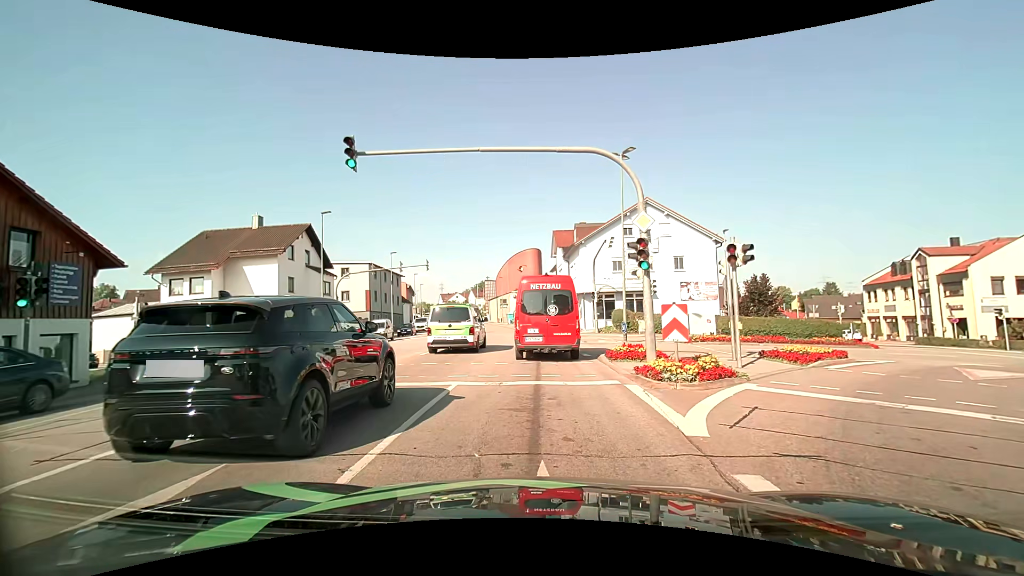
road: tertiary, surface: asphalt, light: Day
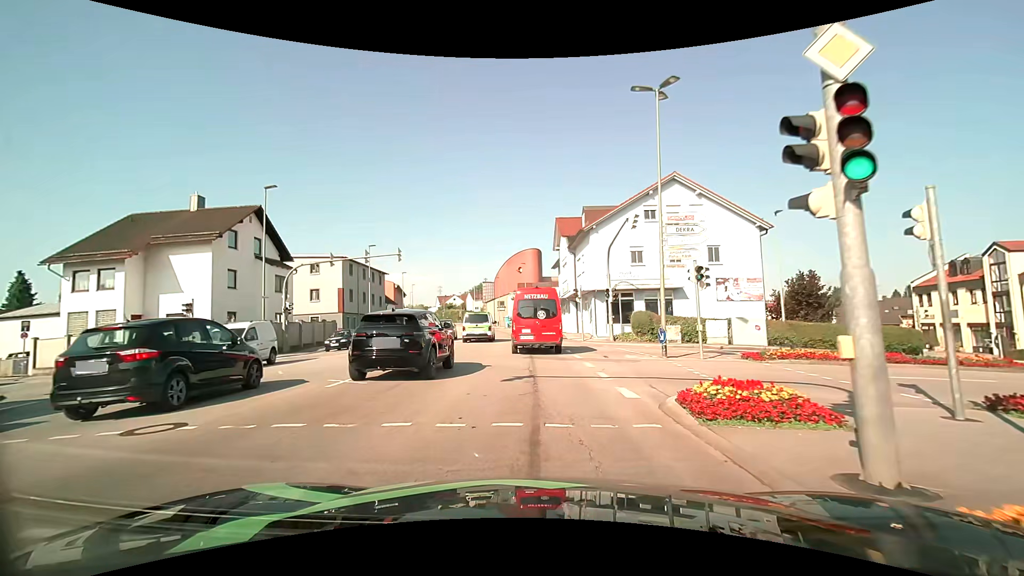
(-0.2, +8.7) m; -2°
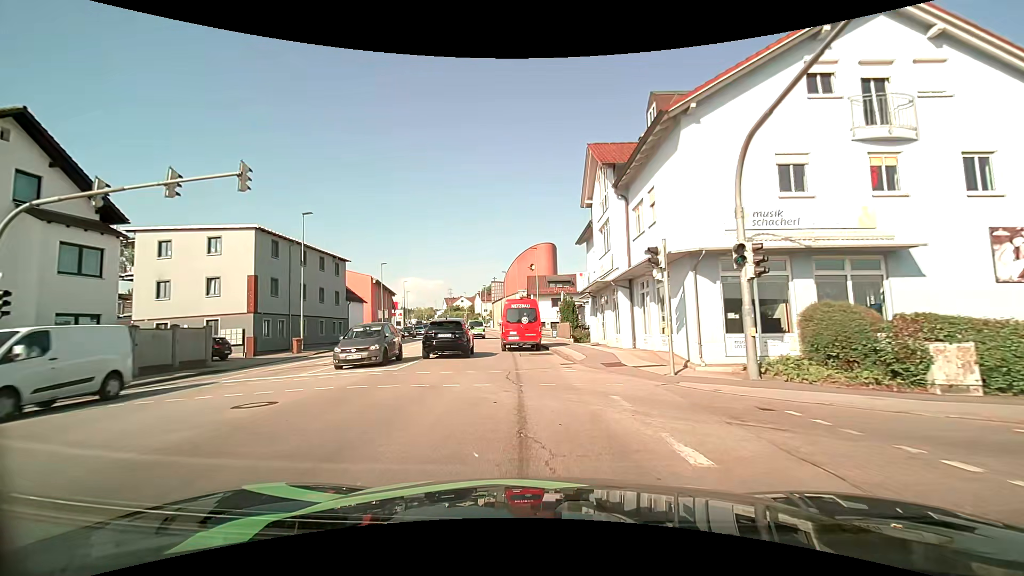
(0.0, +19.2) m; -2°
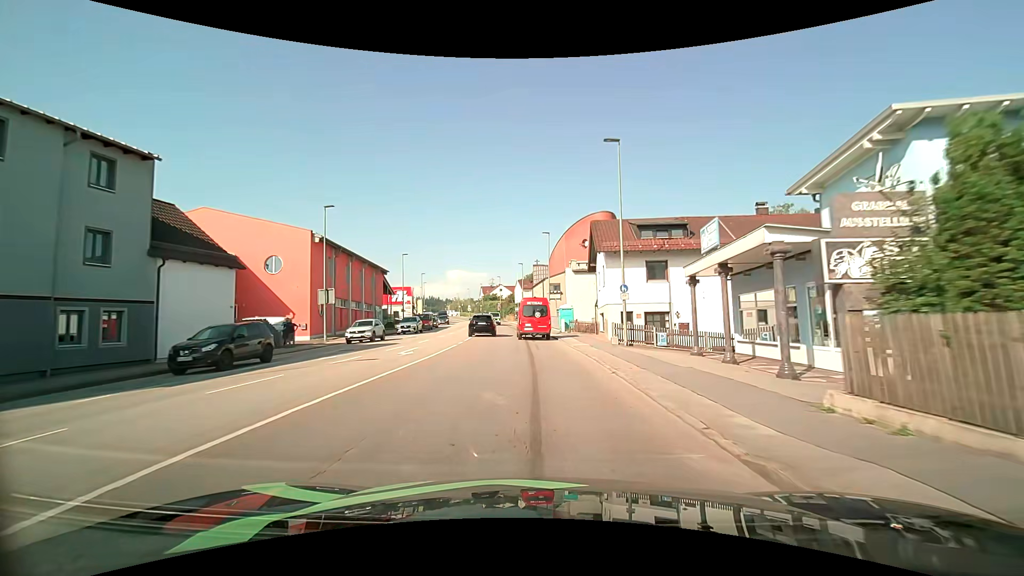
(-1.4, +32.2) m; -4°
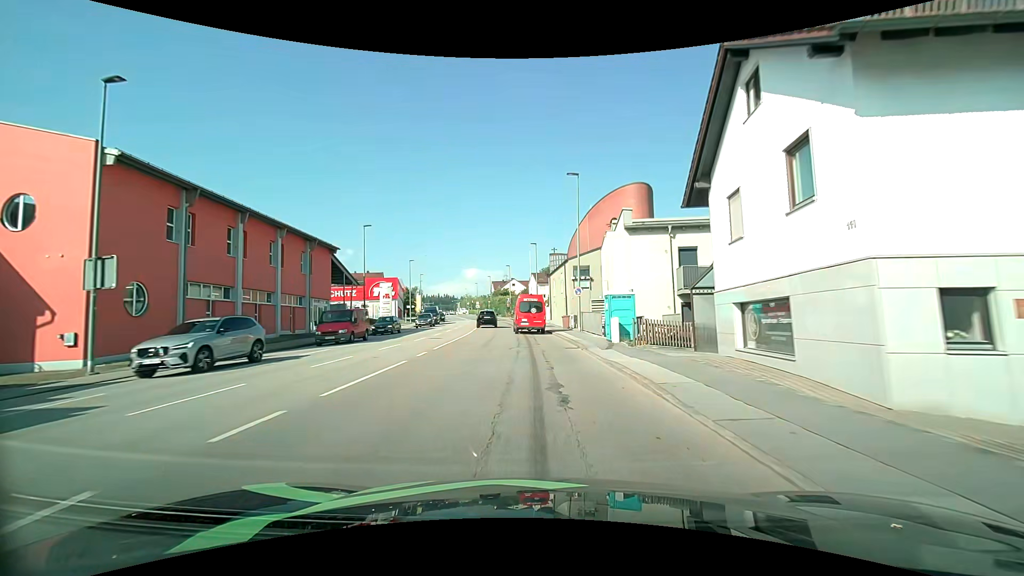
(-0.6, +21.4) m; -2°
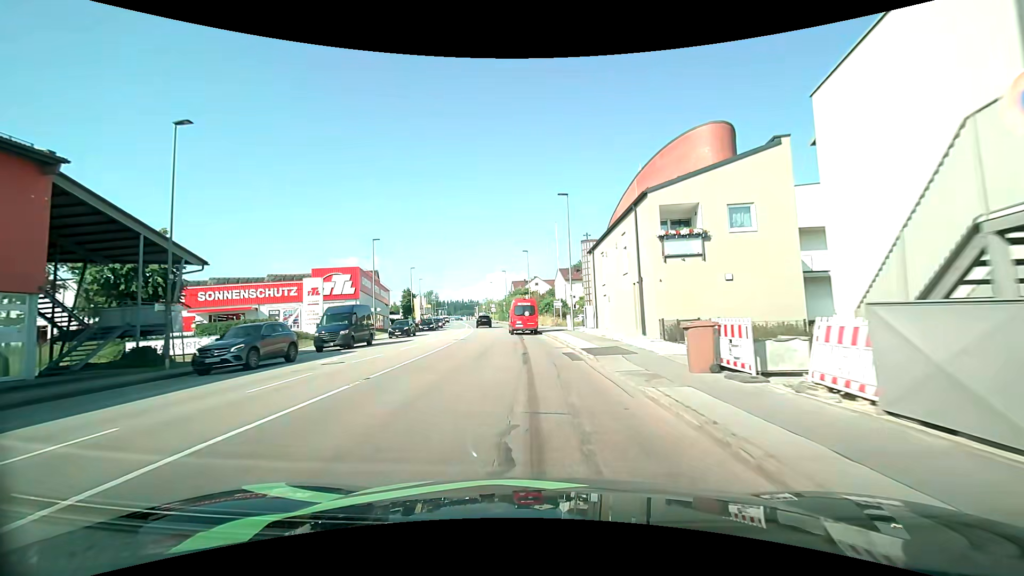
(-0.7, +28.4) m; -3°
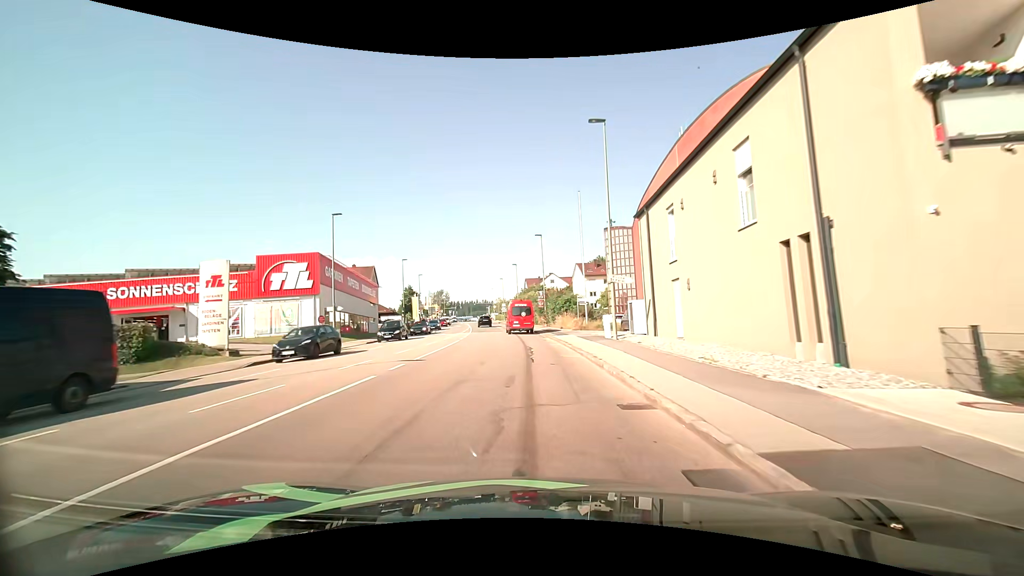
(-0.1, +14.1) m; -2°
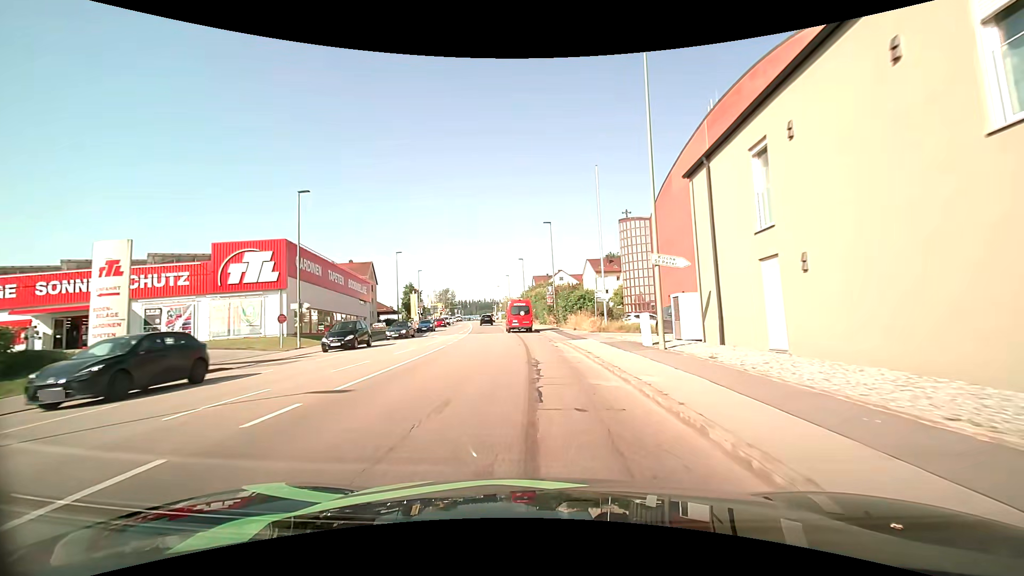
(-0.1, +7.1) m; -1°
(0, +10) (-1, +20) (-1, +30) (-2, +40) (-3, +50) (-4, +60) (-5, +70) (-7, +80) (-8, +90) (-10, +99) m
